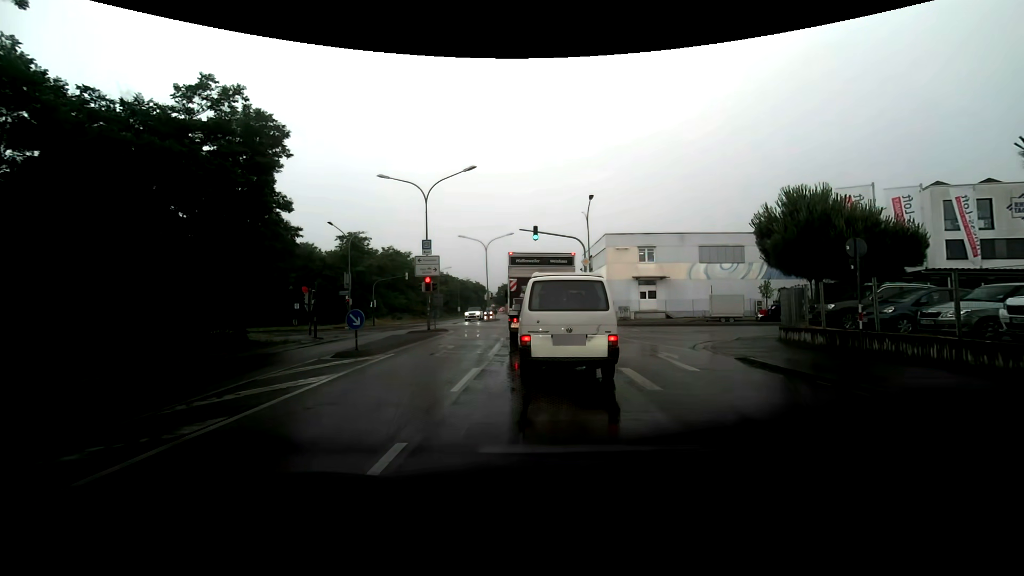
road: secondary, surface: asphalt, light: Day
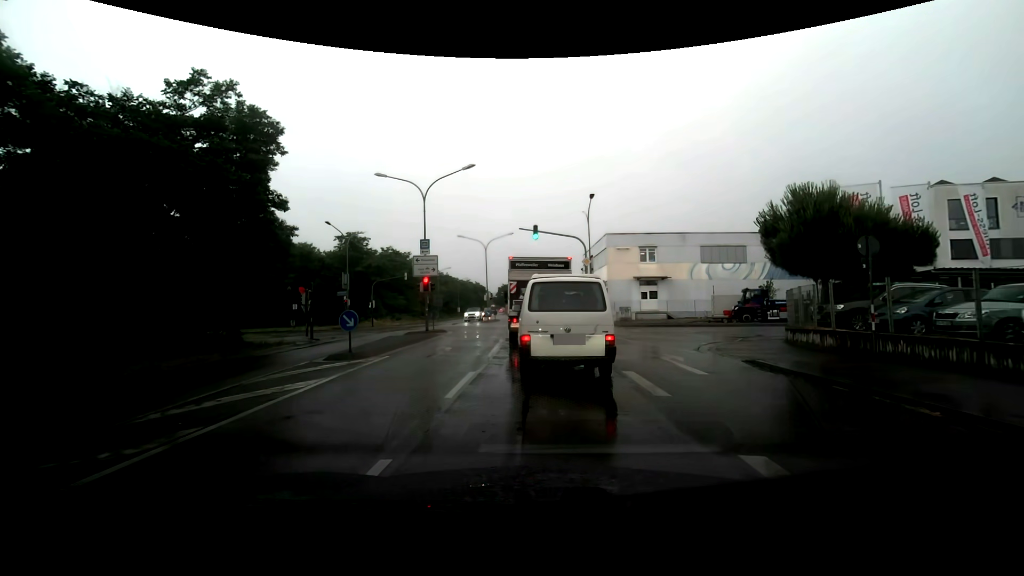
(0.0, +0.5) m; 0°
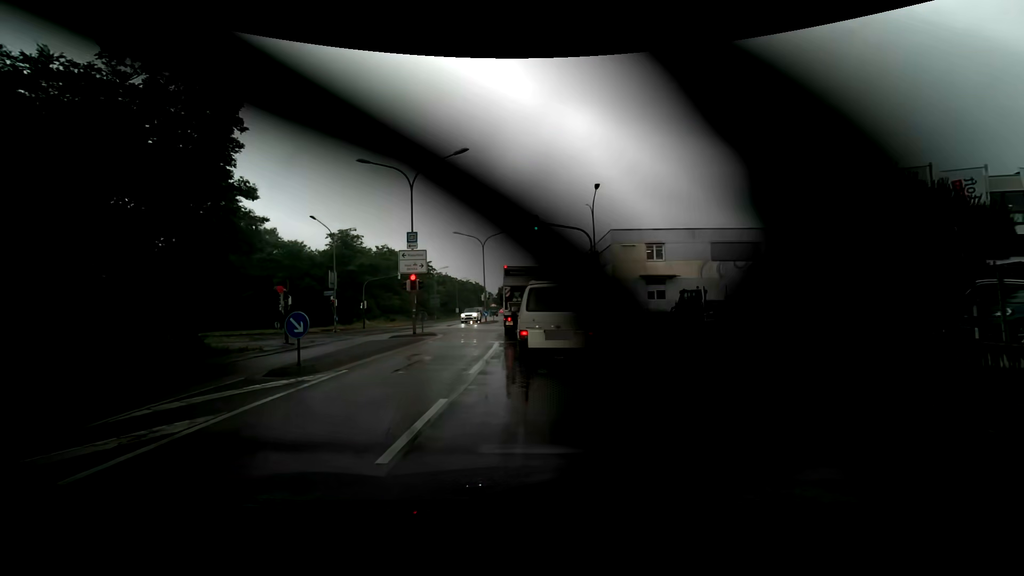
(+0.1, +3.2) m; +1°
(0, +10) (0, +20) (-1, +30) (-1, +40) (-2, +50) (-3, +60) (-3, +70) (-3, +80) (-4, +90) (-5, +100) m
